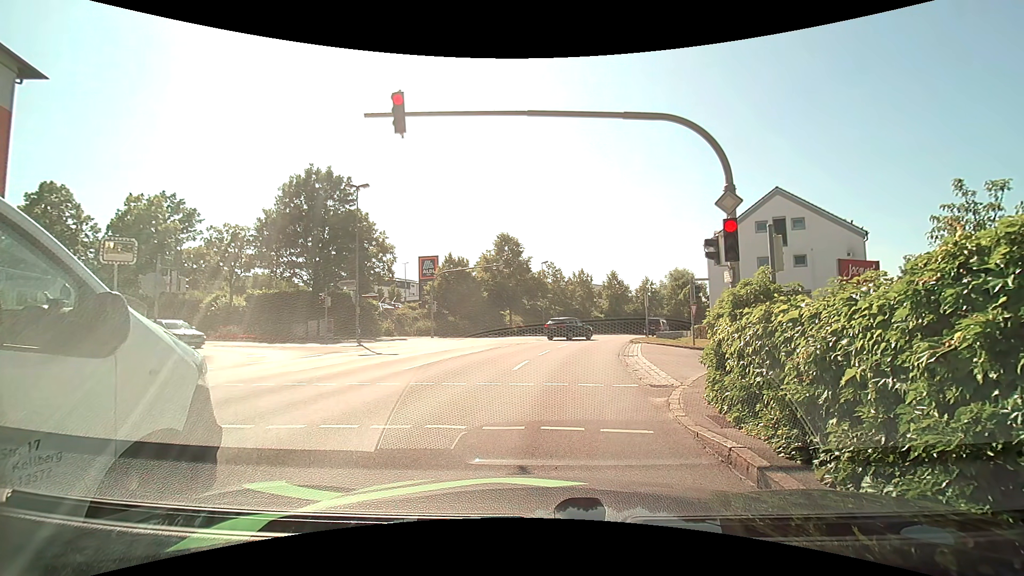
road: tertiary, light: Day
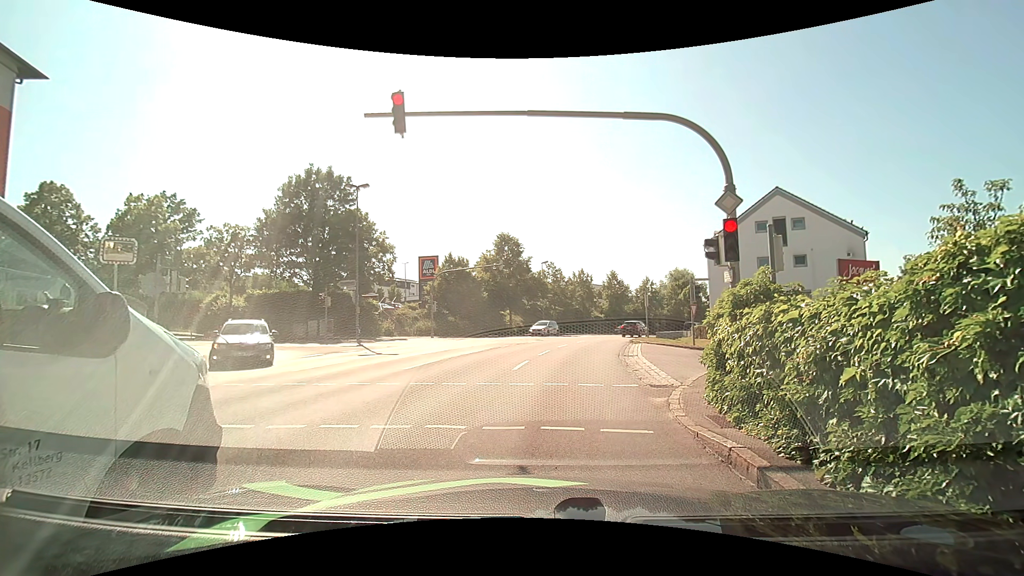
(0.0, 0.0) m; 0°
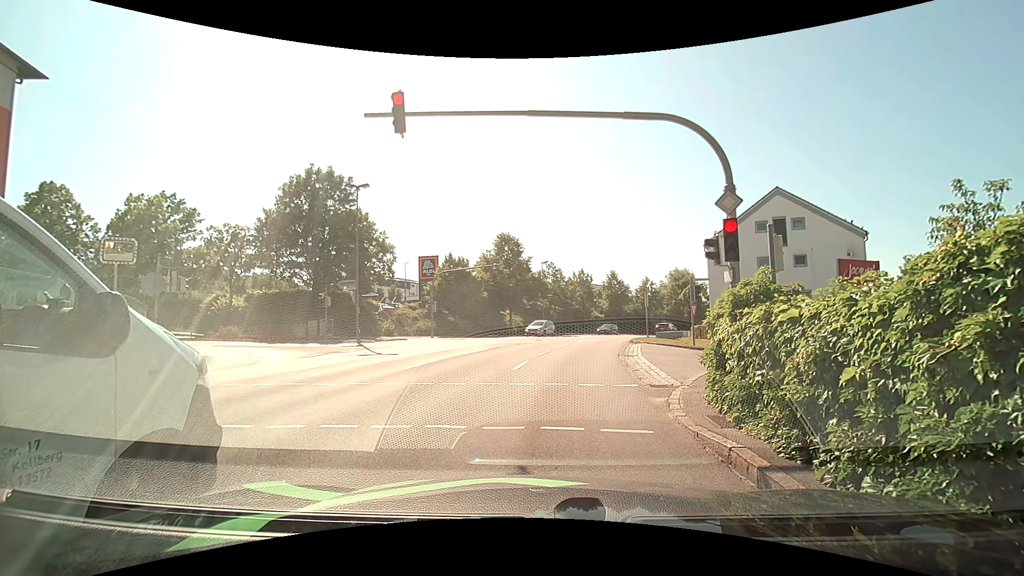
(0.0, 0.0) m; 0°
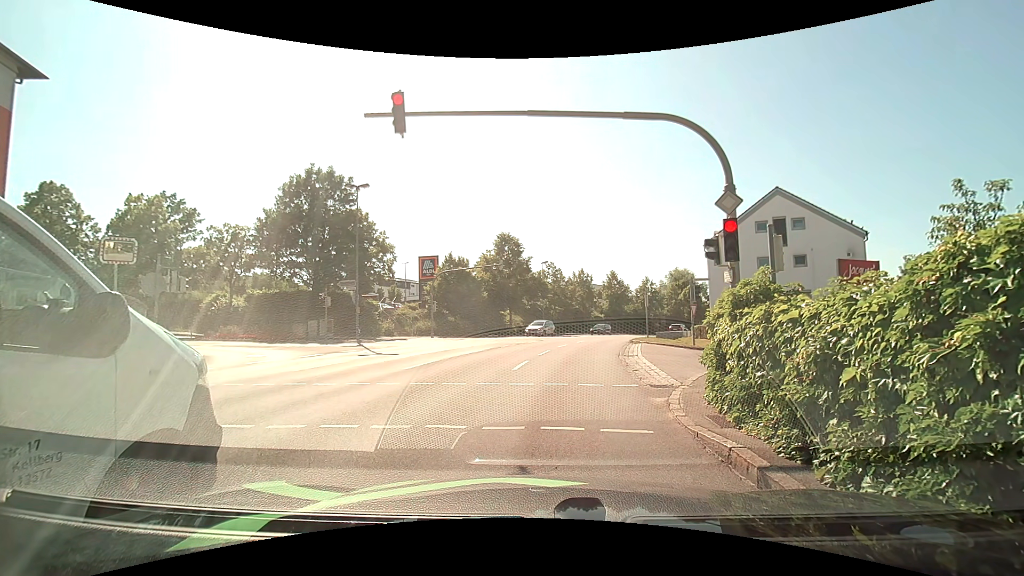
(0.0, 0.0) m; 0°
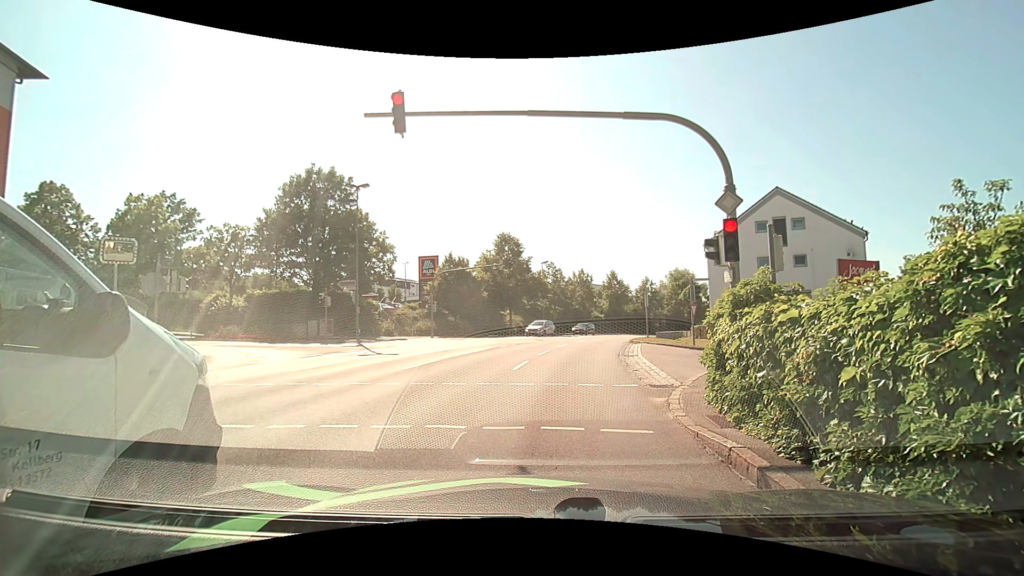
(0.0, 0.0) m; 0°
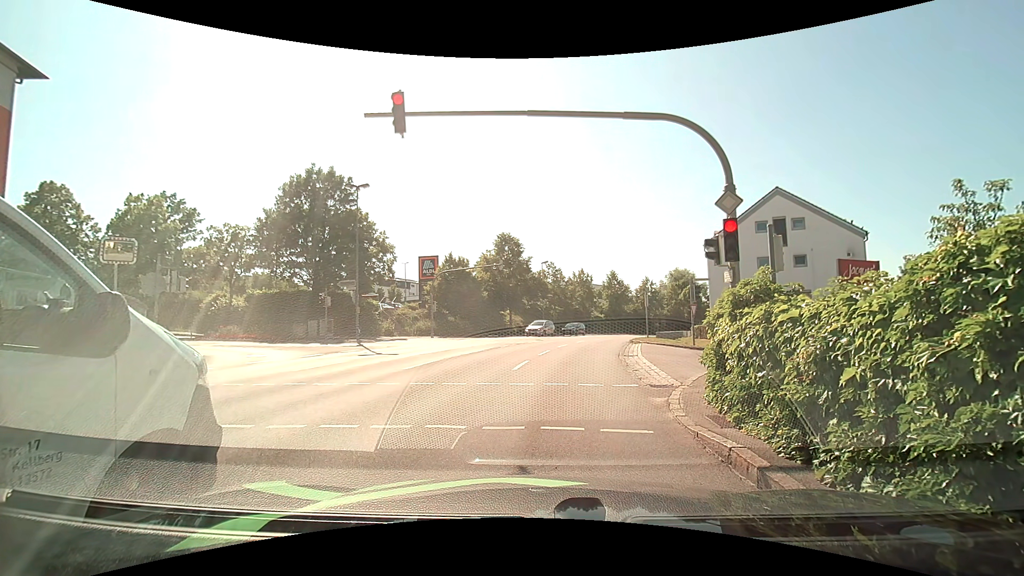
(0.0, 0.0) m; 0°
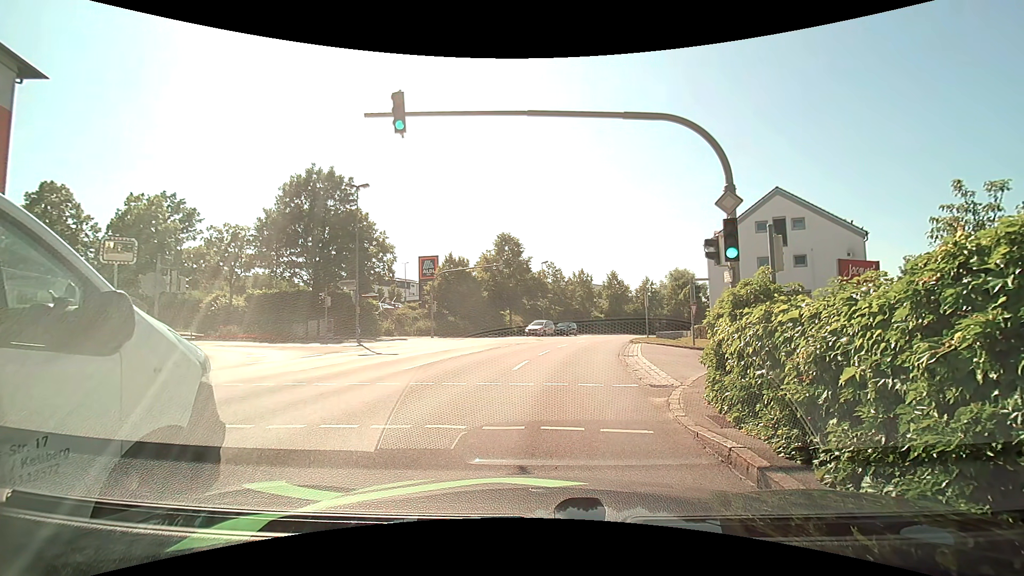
(0.0, 0.0) m; 0°
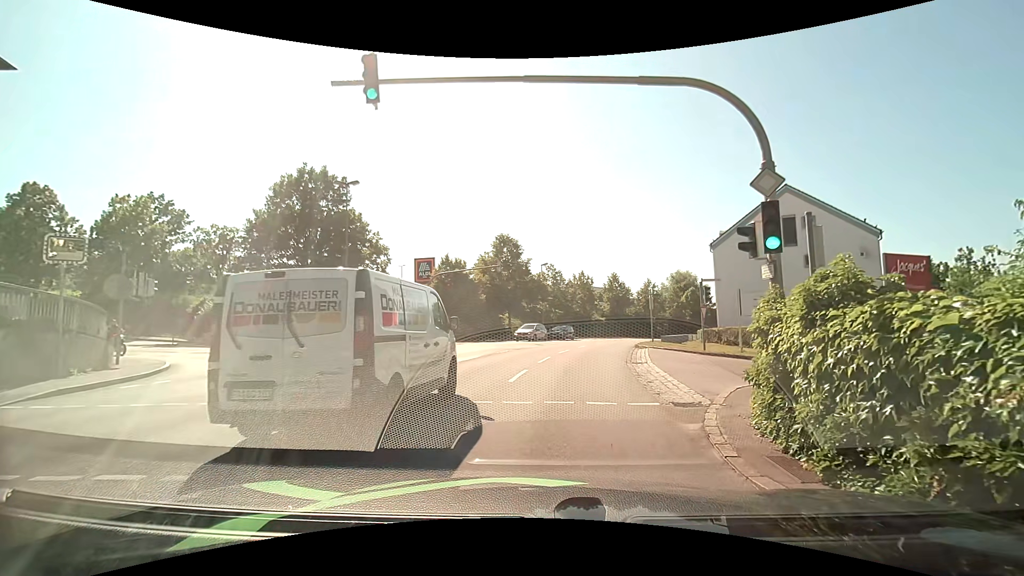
(0.0, +1.9) m; +2°
(0, +10) (+1, +20) (+3, +30) (+5, +39) (+8, +49) (+12, +58) (+16, +67) (+21, +76) (+26, +85) (+31, +93) m
